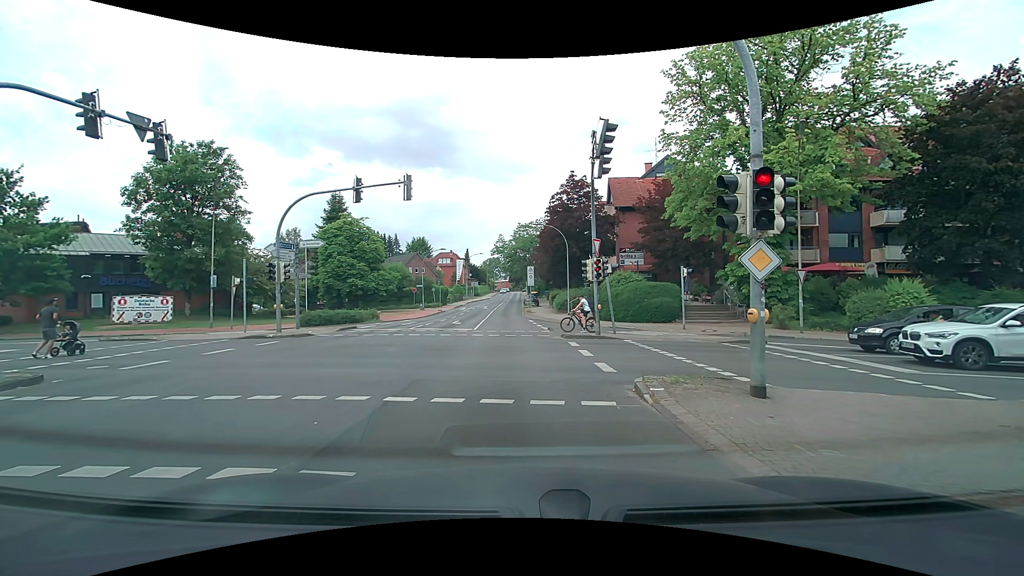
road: secondary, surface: asphalt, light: Day
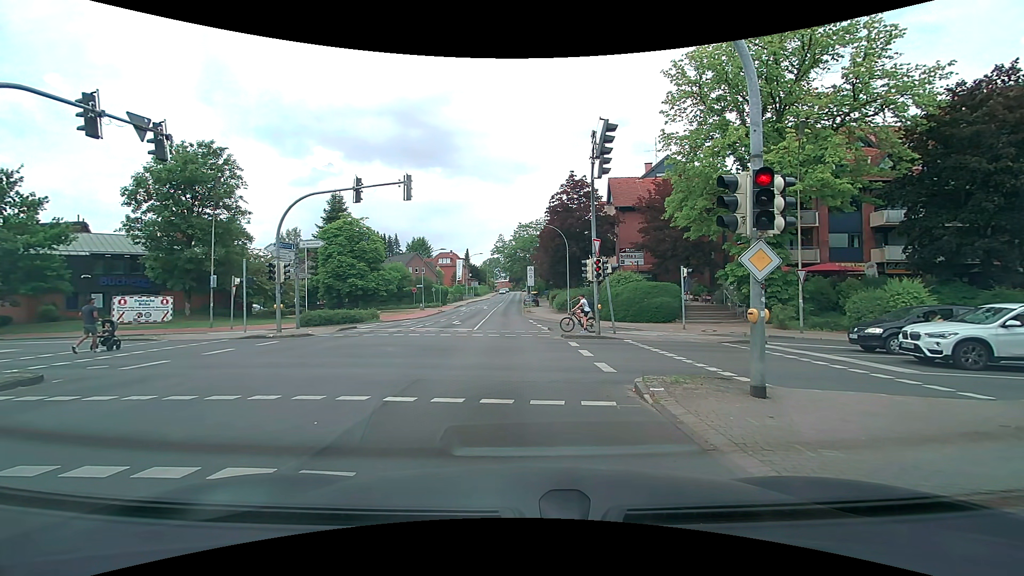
(0.0, 0.0) m; 0°
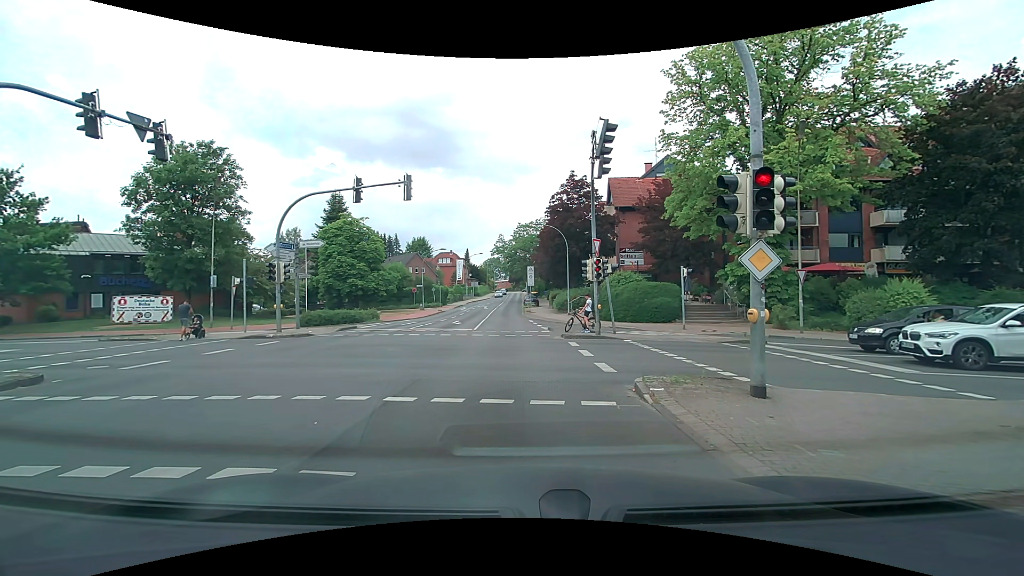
(0.0, 0.0) m; 0°
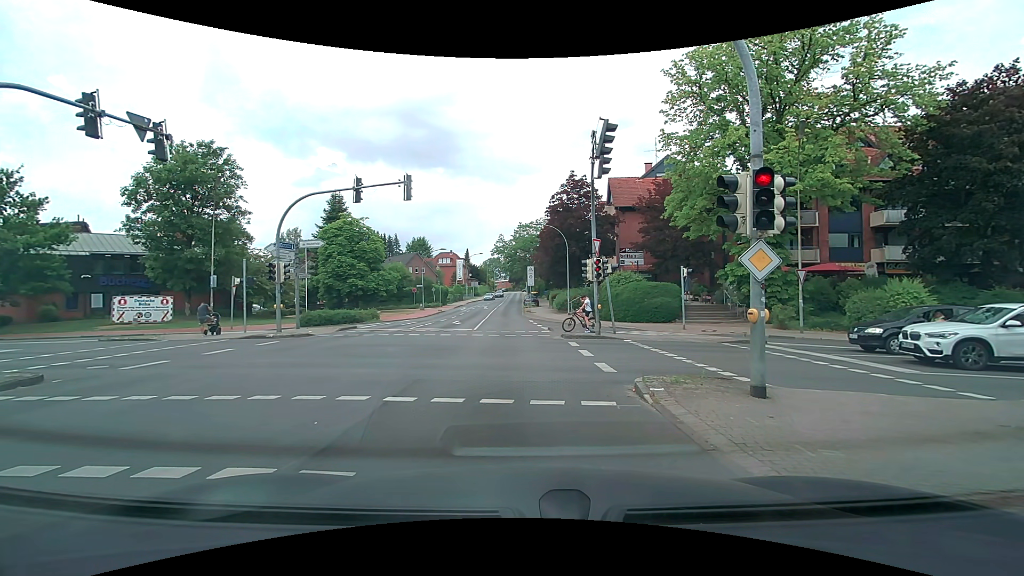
(0.0, 0.0) m; 0°
